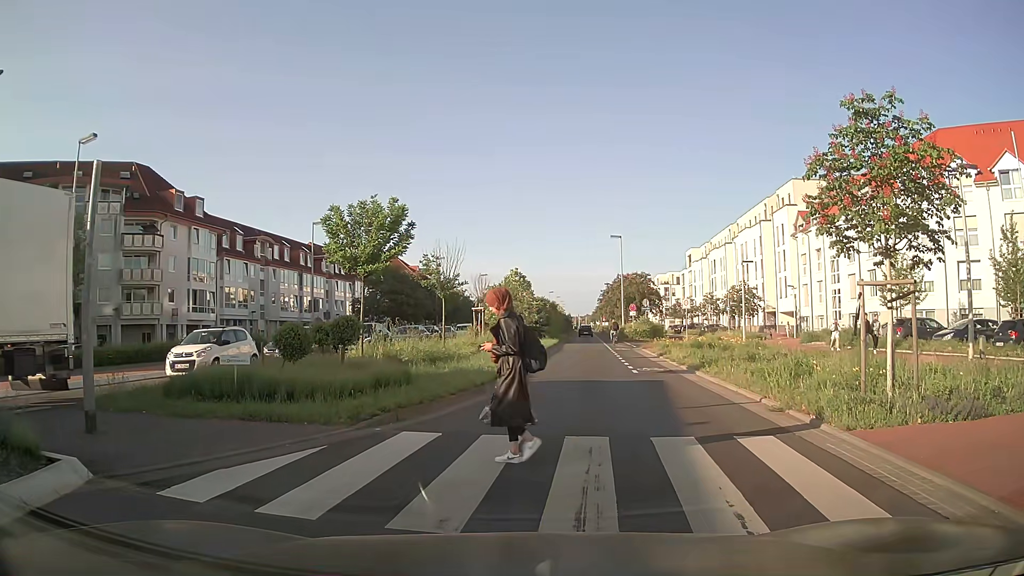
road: secondary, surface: asphalt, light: Day
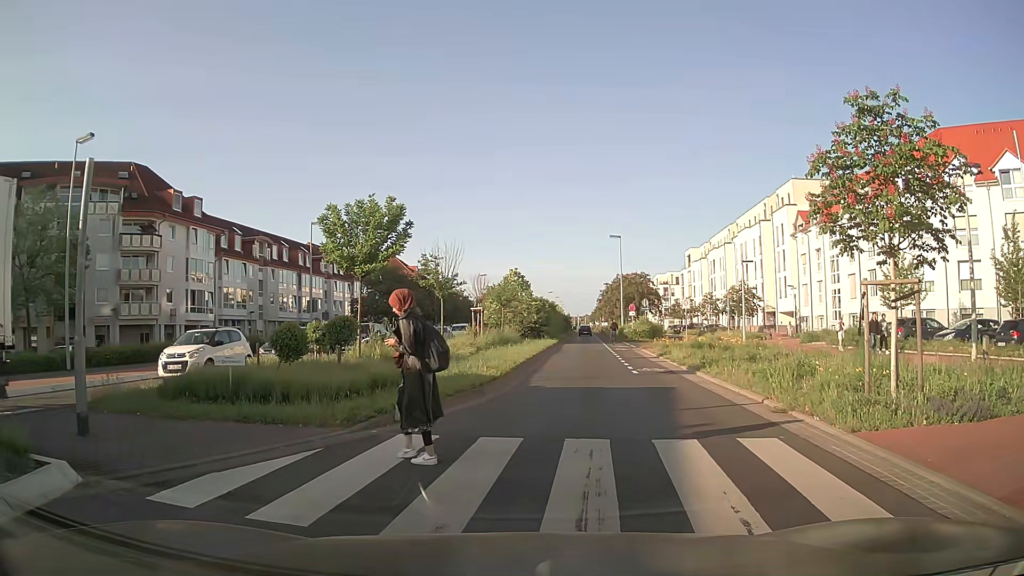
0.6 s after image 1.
(0.0, +0.2) m; 0°
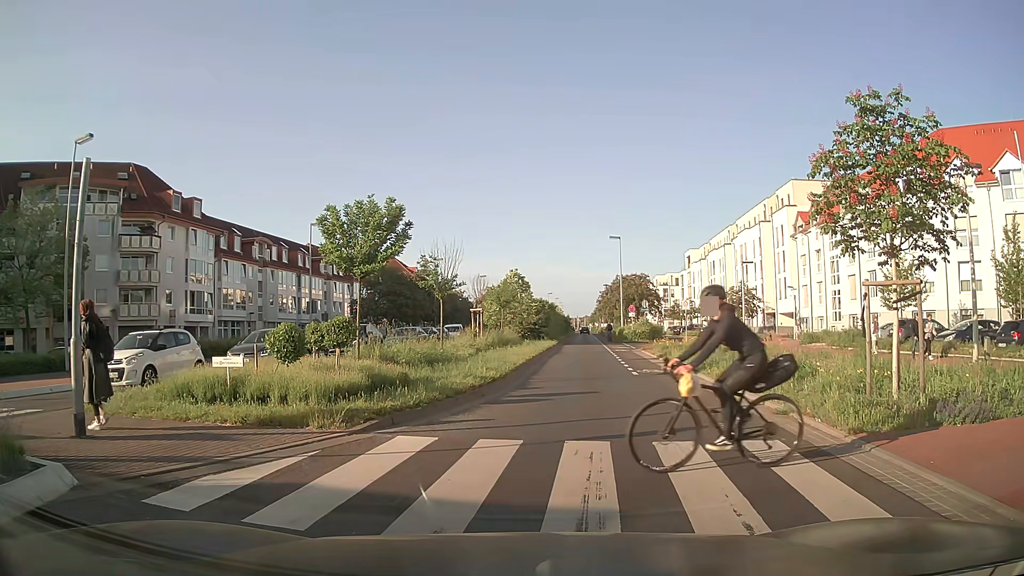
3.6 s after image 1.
(0.0, +0.1) m; 0°
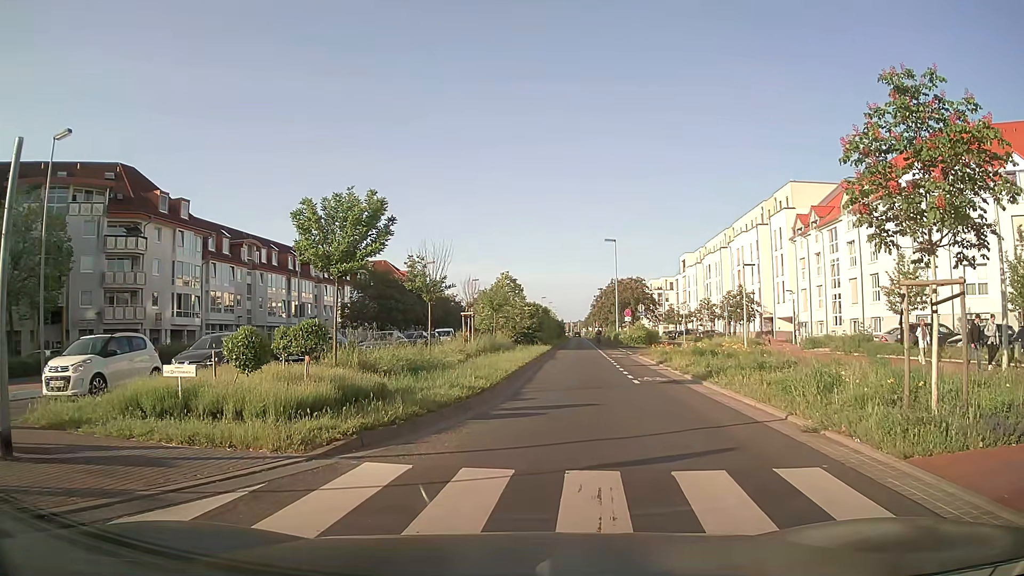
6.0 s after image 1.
(0.0, +1.5) m; +1°
